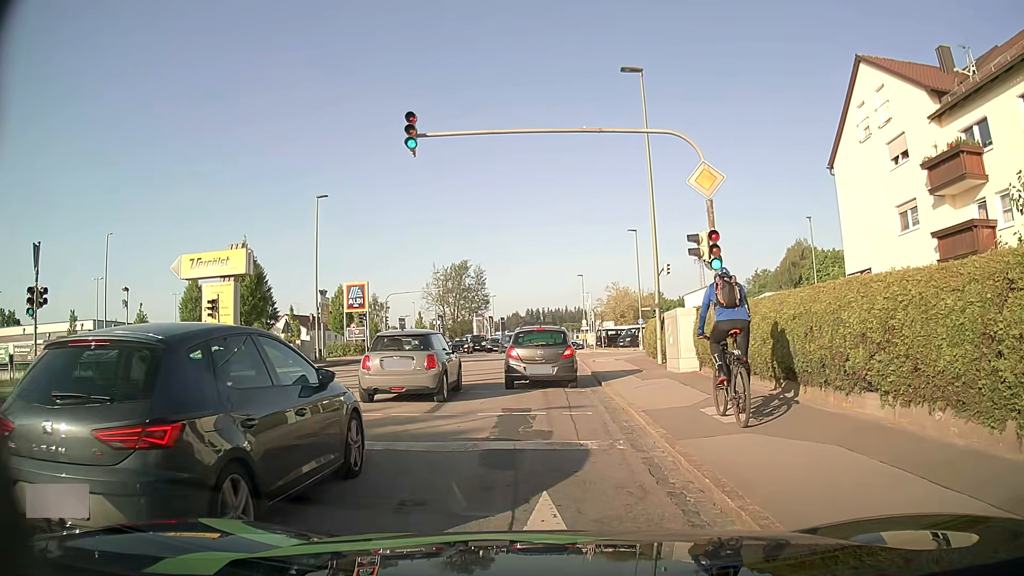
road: tertiary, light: Day
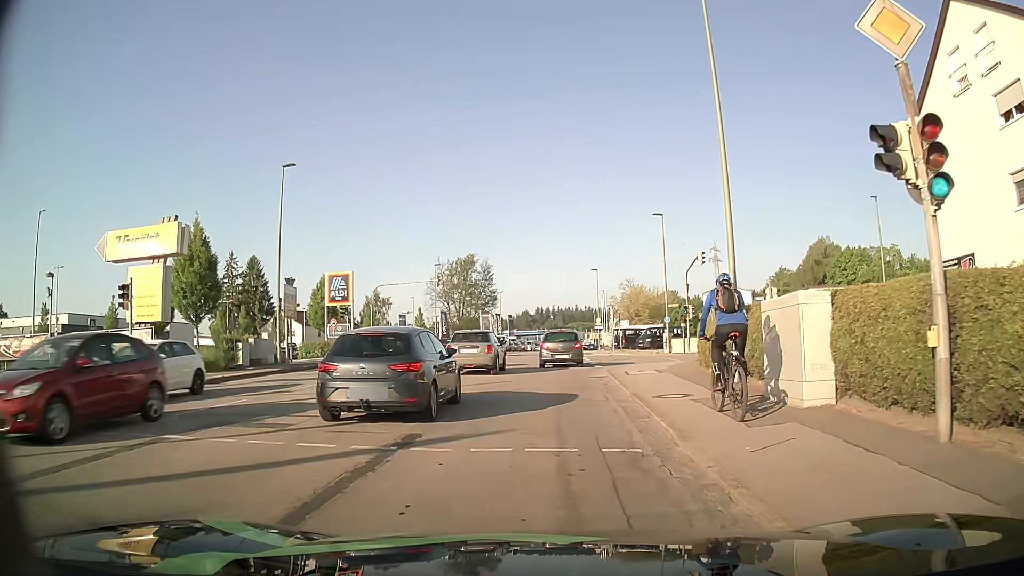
(-0.1, +8.2) m; 0°
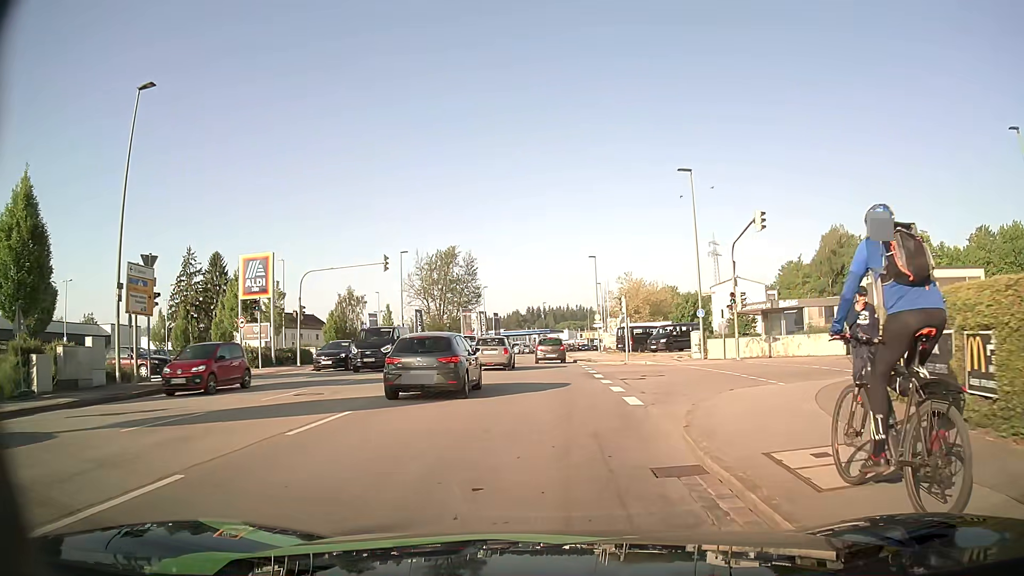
(0.0, +14.0) m; 0°
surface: asphalt
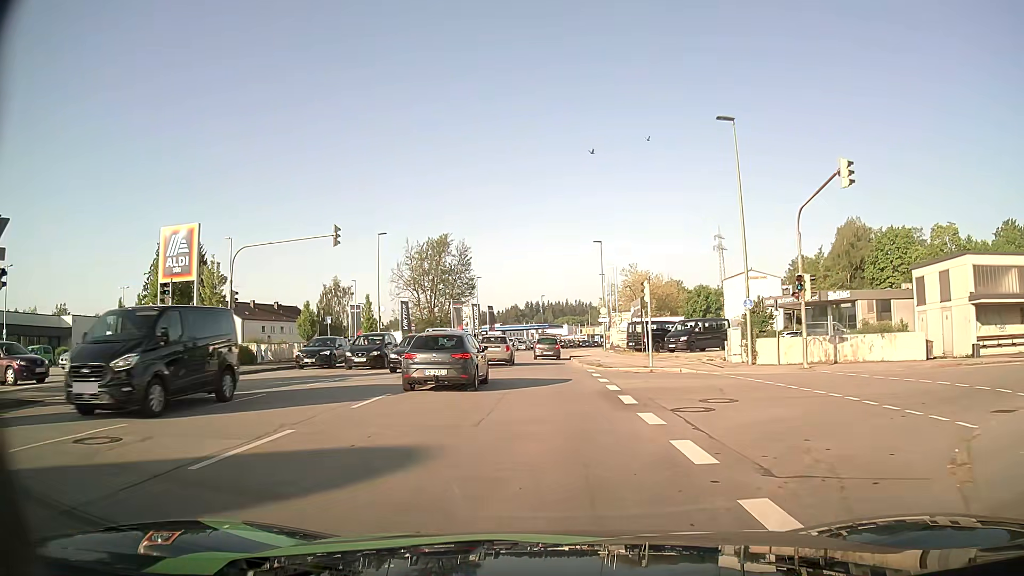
(+0.1, +8.9) m; +1°
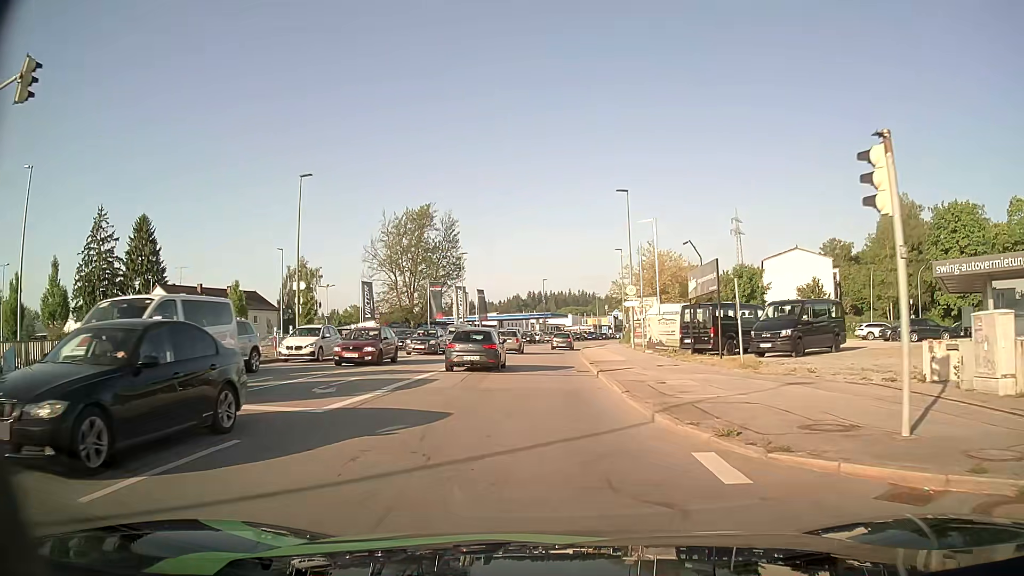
(-0.3, +19.6) m; 0°
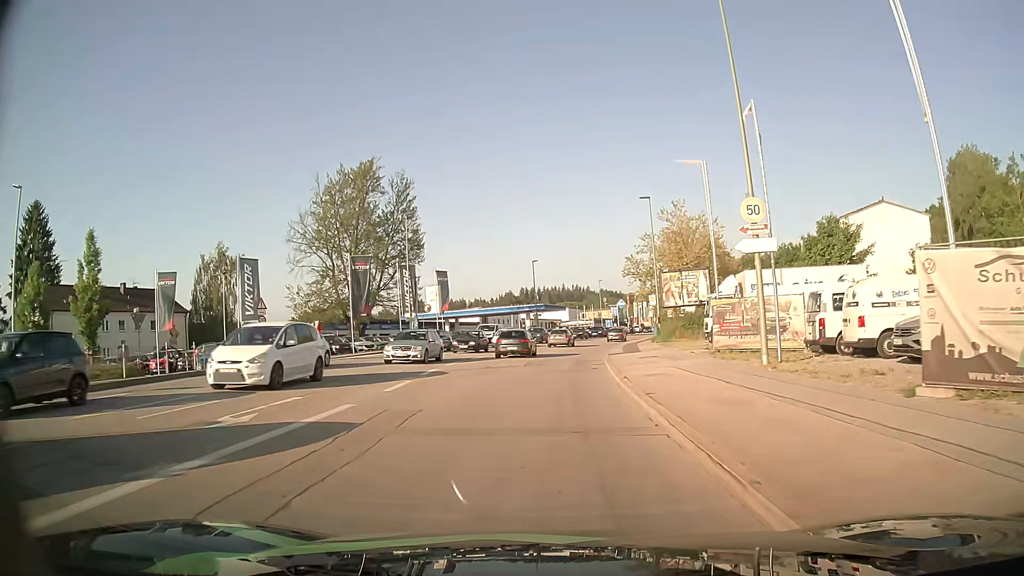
(-0.2, +27.1) m; -1°
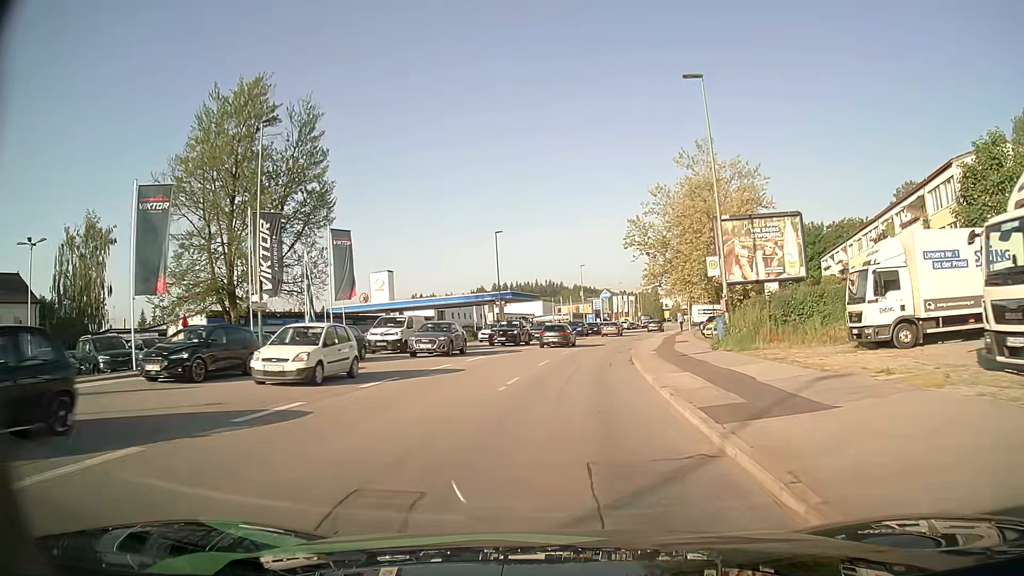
(+0.6, +23.9) m; +3°
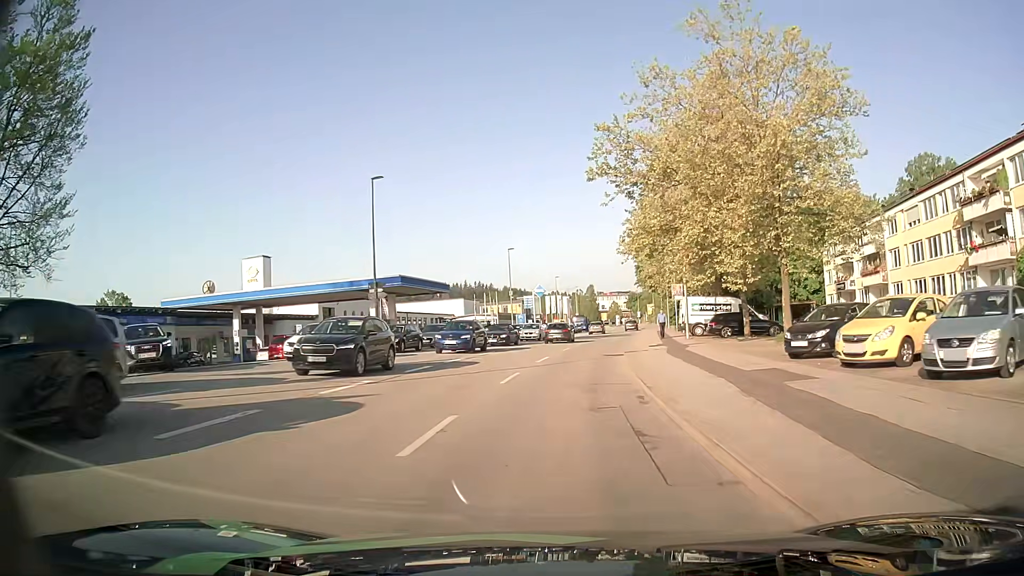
(+1.3, +25.1) m; +6°
(0, +10) (+1, +20) (+1, +30) (+3, +40) (+4, +50) (+5, +60) (+7, +70) (+9, +79) (+10, +89) (+11, +99) m
